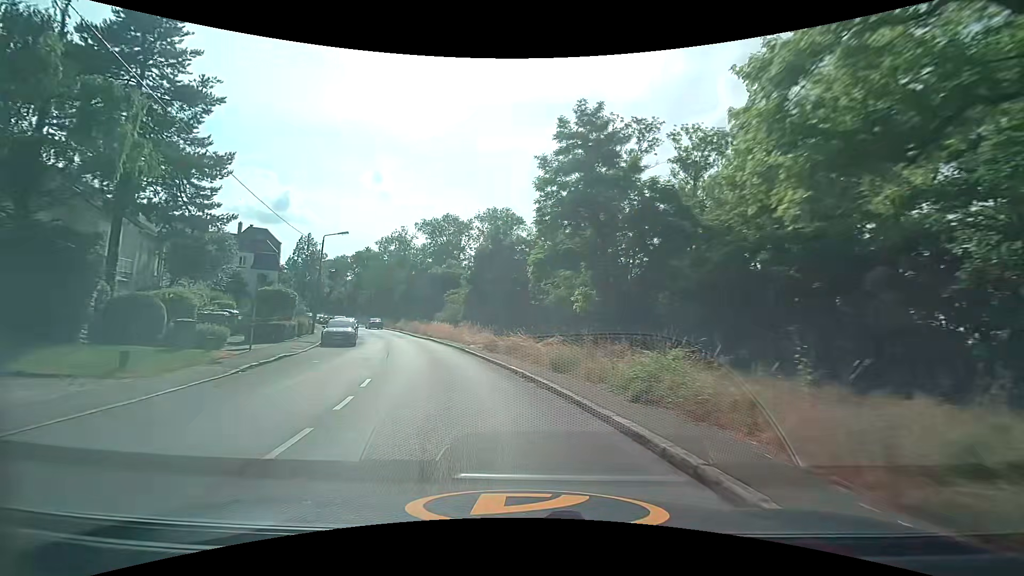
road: tertiary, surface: asphalt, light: Day
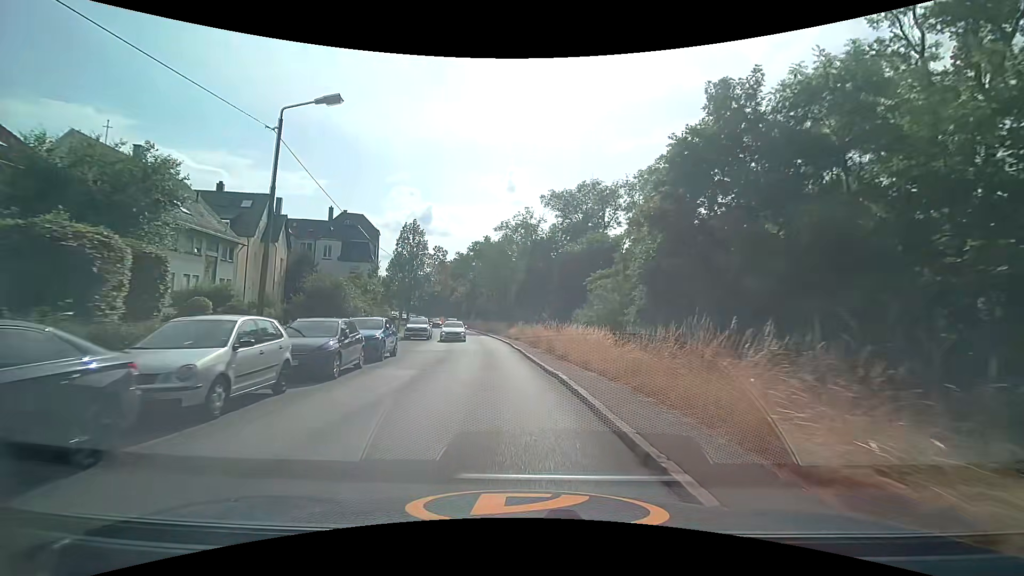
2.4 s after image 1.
(-4.4, +26.2) m; -16°
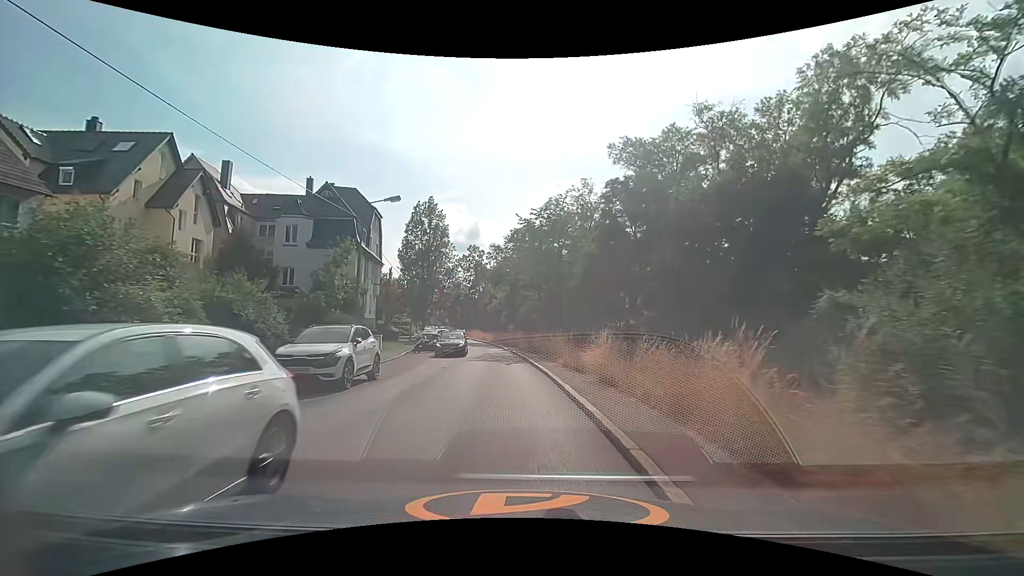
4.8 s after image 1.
(-1.4, +24.7) m; -6°
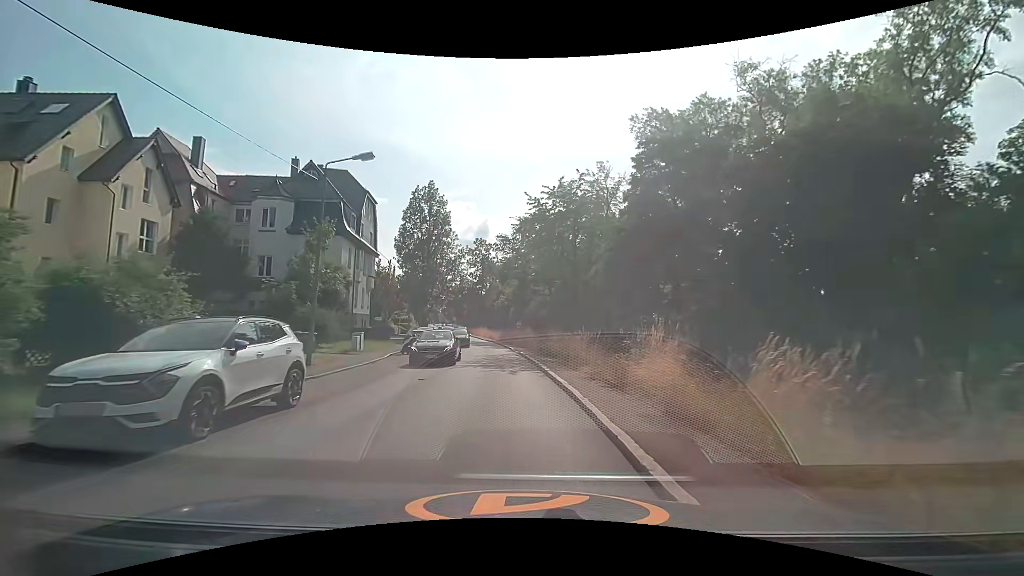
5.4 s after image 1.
(-0.1, +6.0) m; -2°
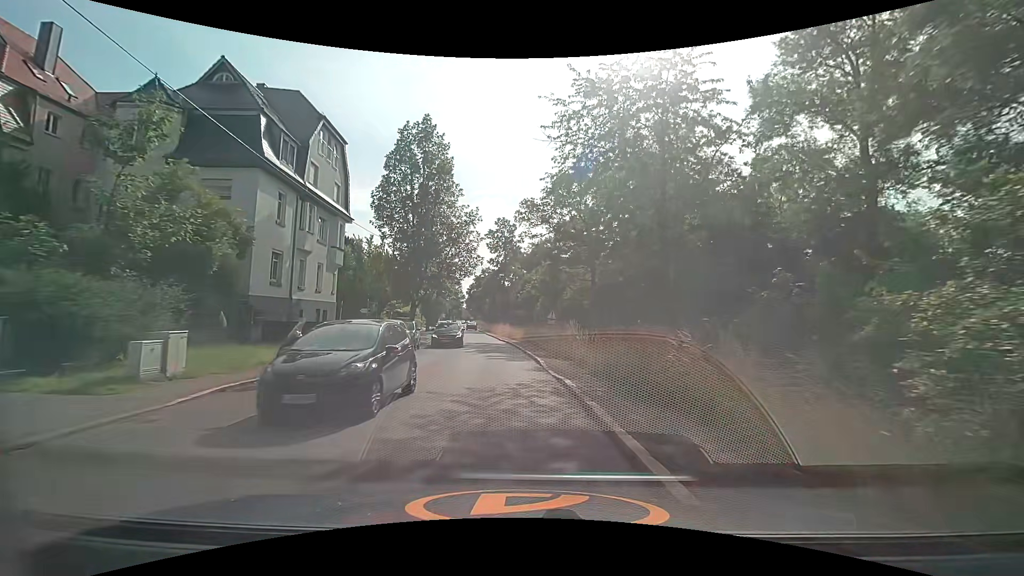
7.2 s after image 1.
(-0.3, +17.4) m; -3°
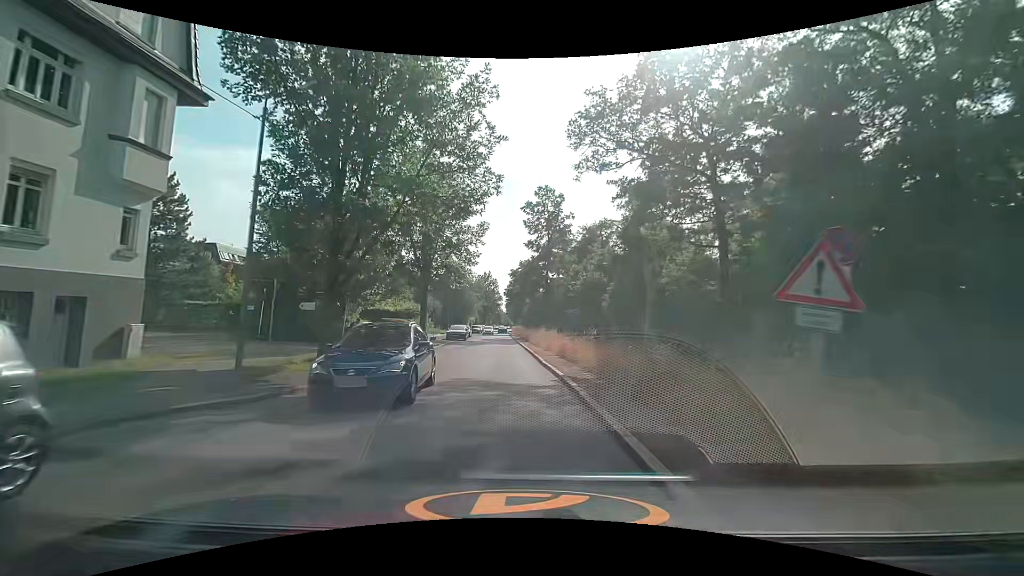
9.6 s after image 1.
(-0.7, +23.7) m; -4°
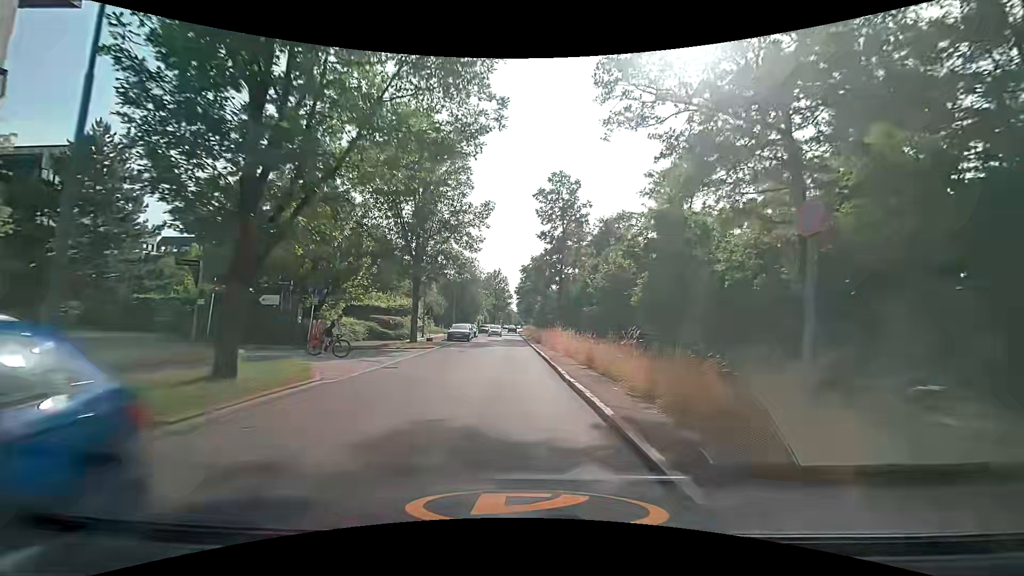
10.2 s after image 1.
(-0.1, +6.1) m; -2°
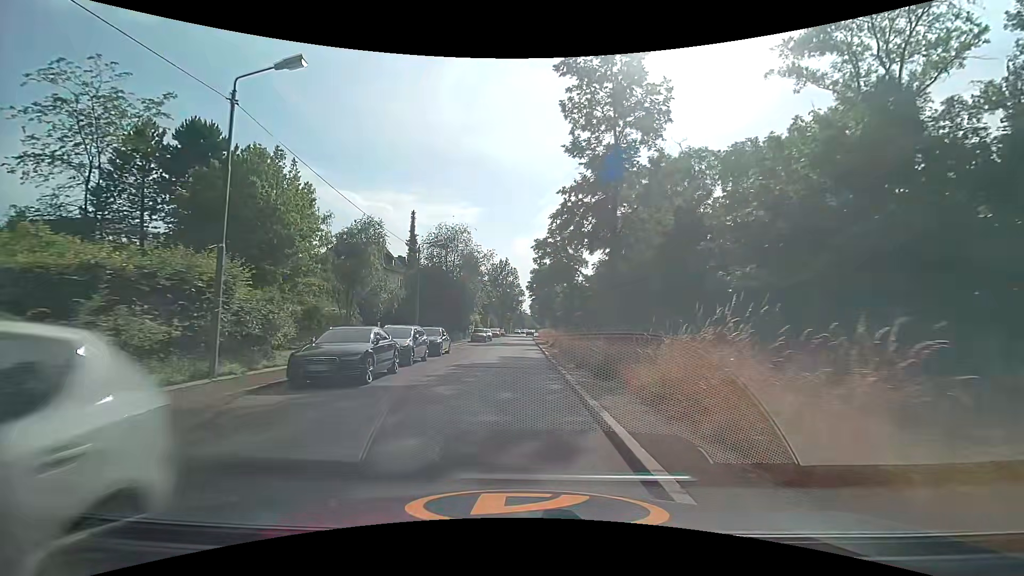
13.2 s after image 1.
(-0.2, +29.4) m; -2°
(0, +10) (0, +20) (0, +30) (0, +40) (0, +50) (0, +60) (0, +70) (0, +80) (+1, +90) (+1, +100) m
